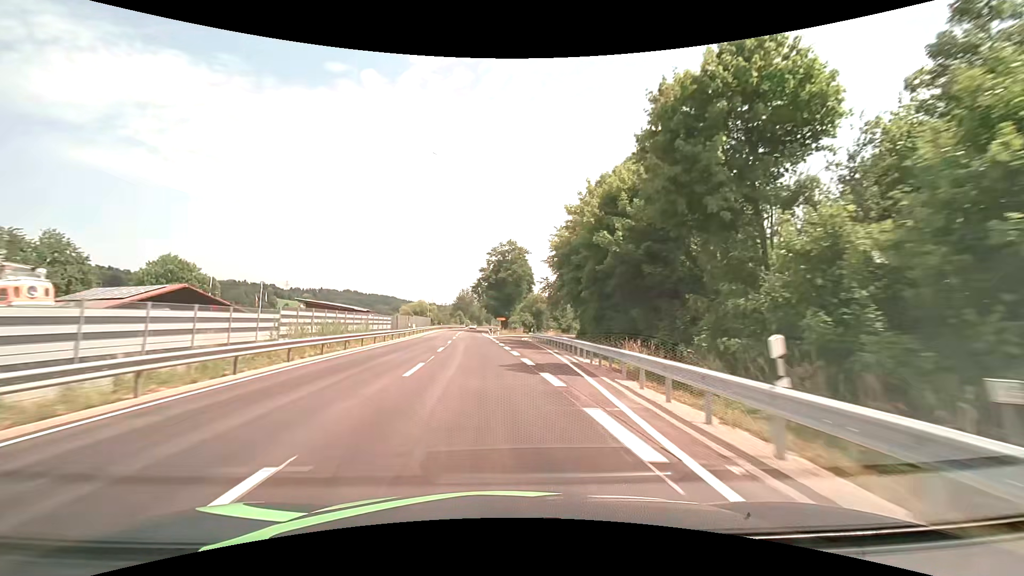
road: primary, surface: asphalt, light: Day
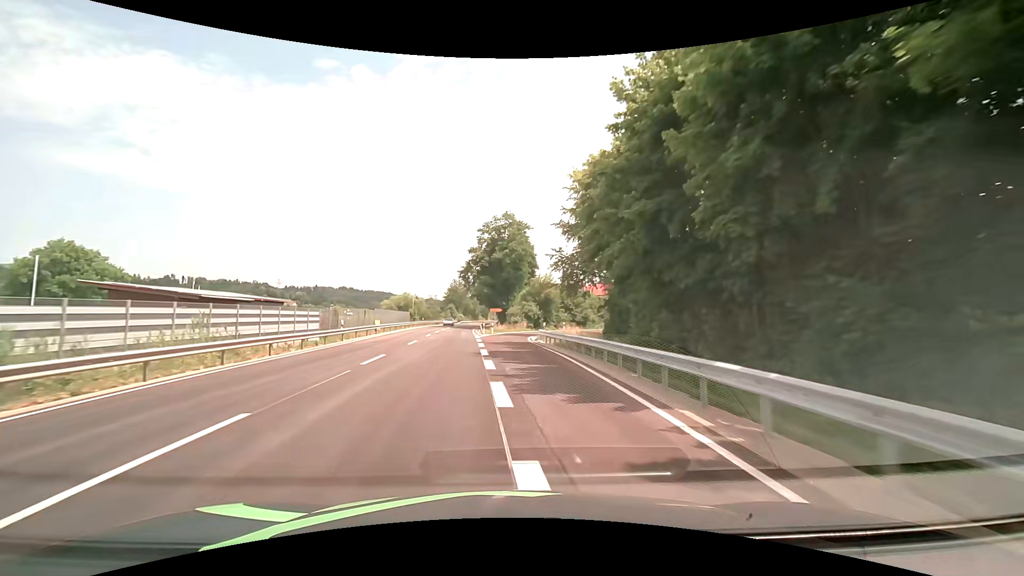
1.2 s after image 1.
(+0.2, +20.9) m; 0°
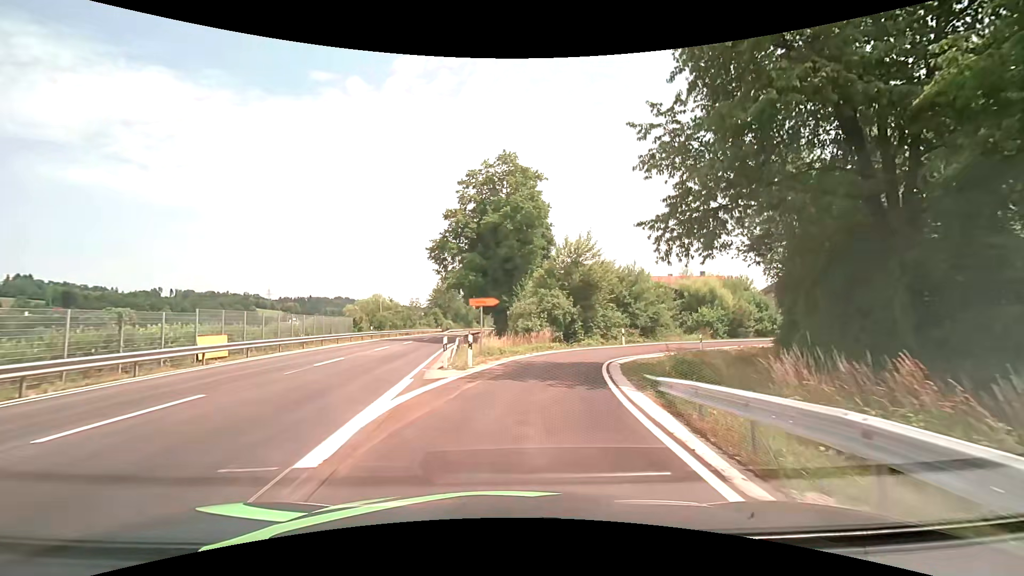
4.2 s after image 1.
(0.0, +31.8) m; 0°
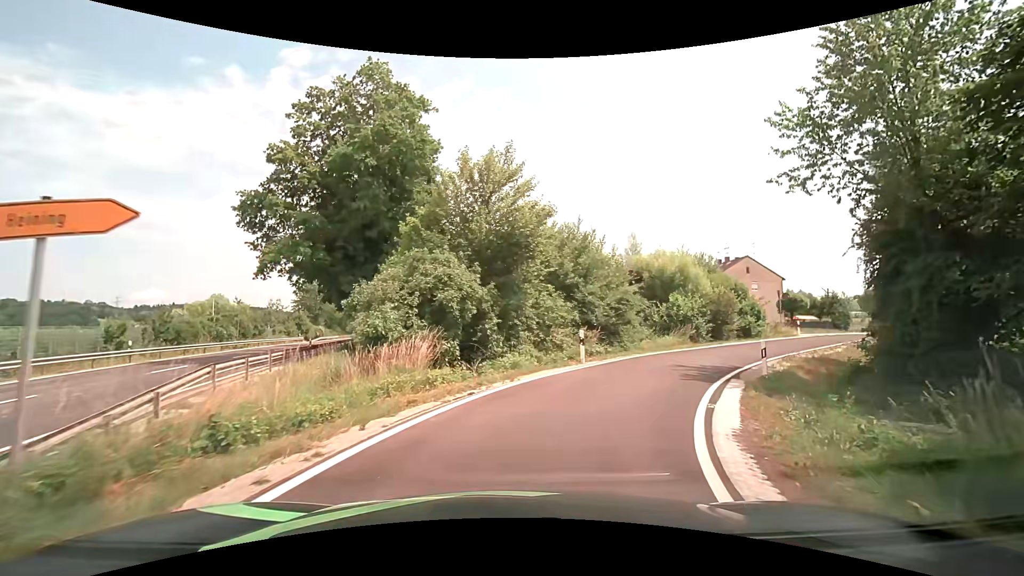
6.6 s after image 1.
(+1.6, +17.5) m; +12°
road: residential
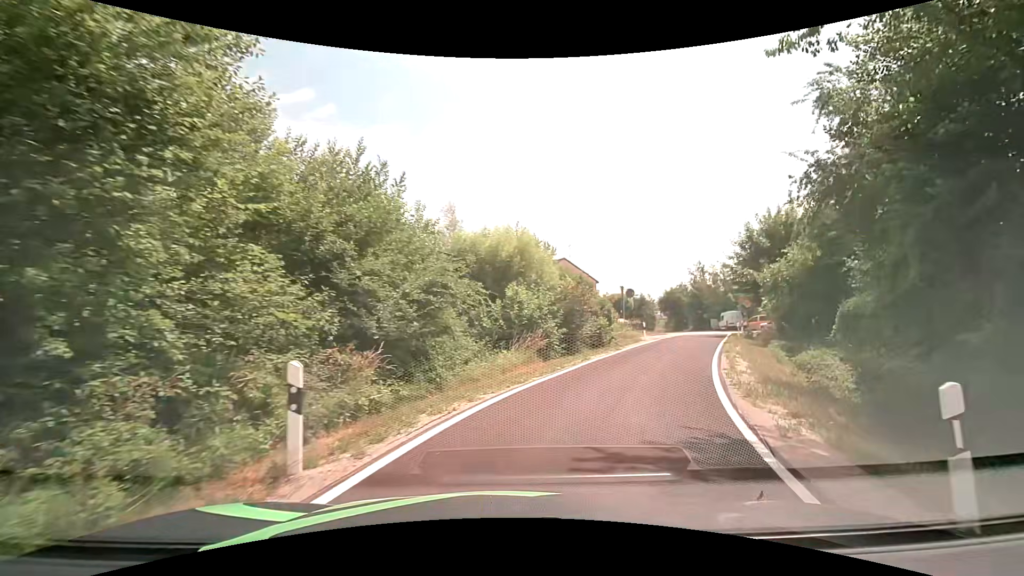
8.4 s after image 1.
(+1.8, +11.2) m; +21°
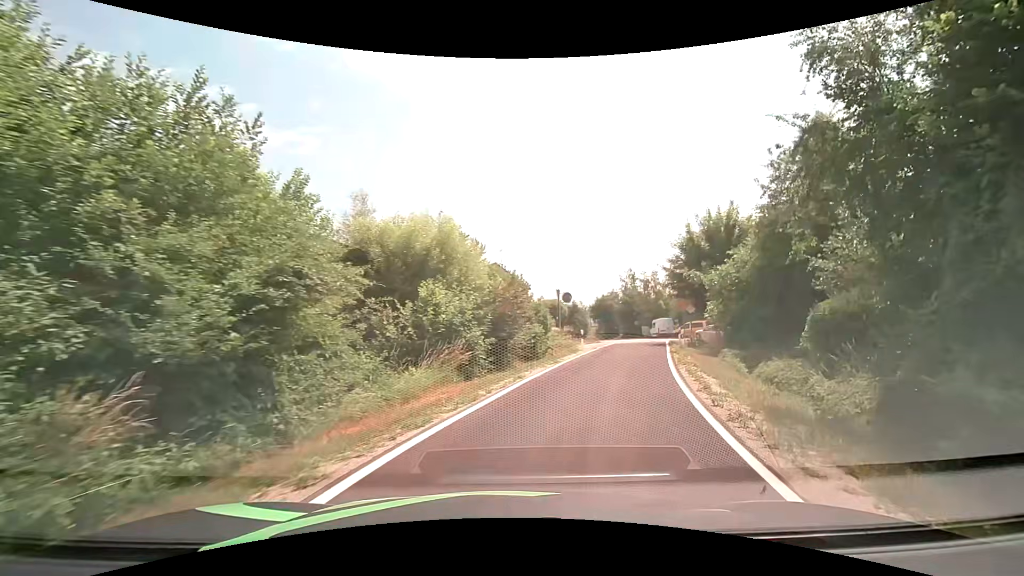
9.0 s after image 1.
(+0.2, +3.8) m; +8°
